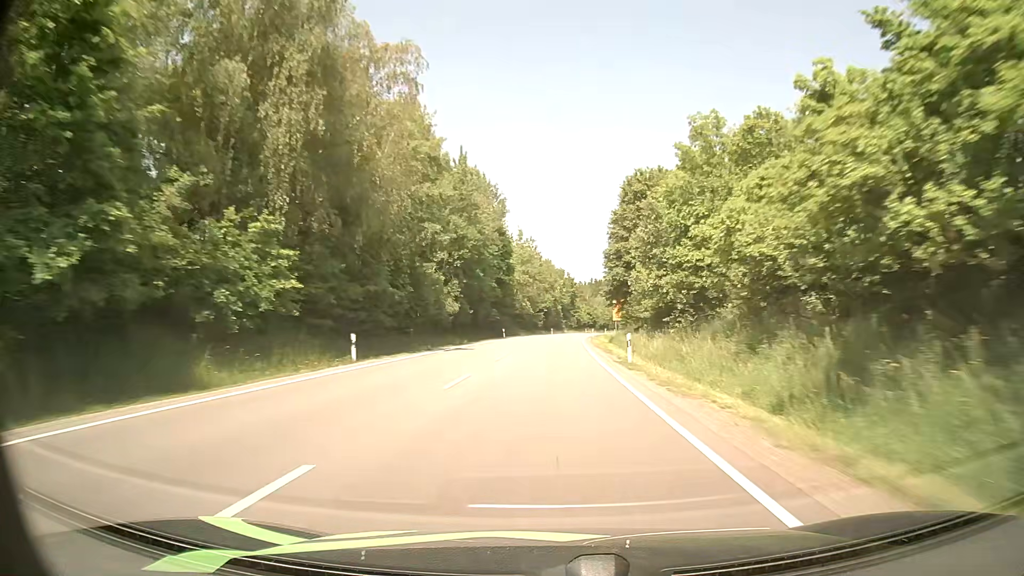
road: primary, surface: asphalt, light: Day
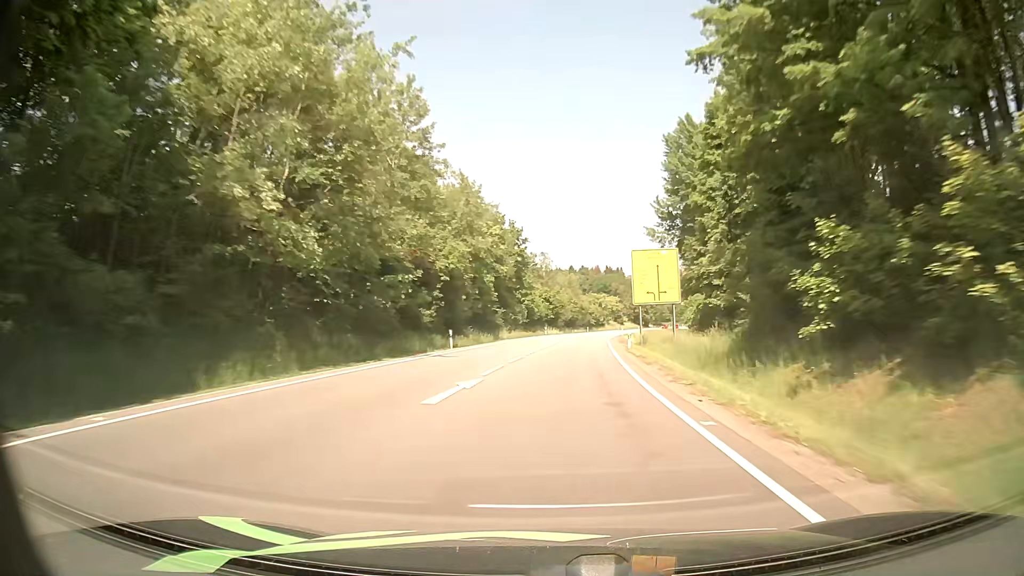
(+3.1, +87.0) m; +4°
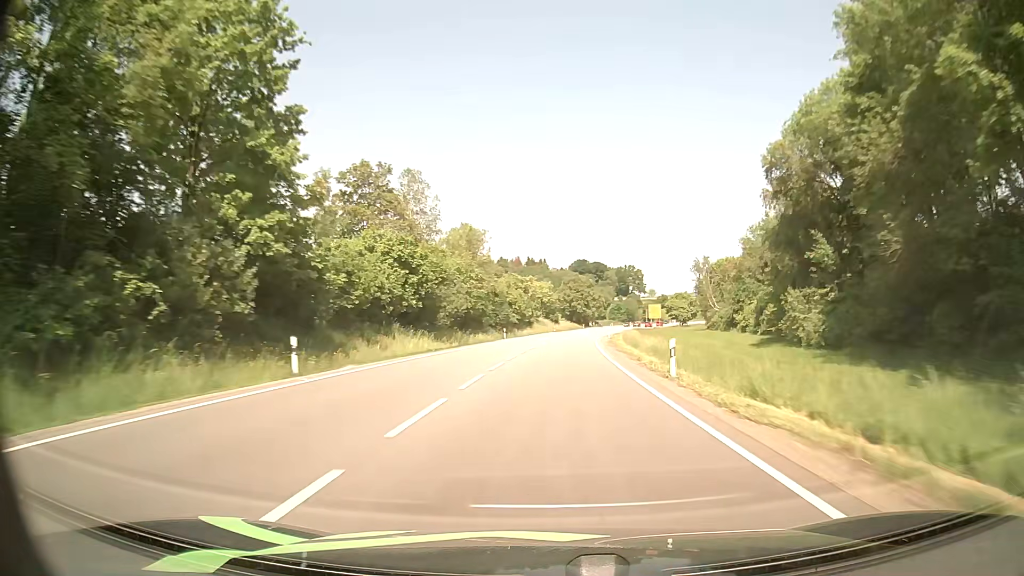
(+4.3, +69.6) m; +7°
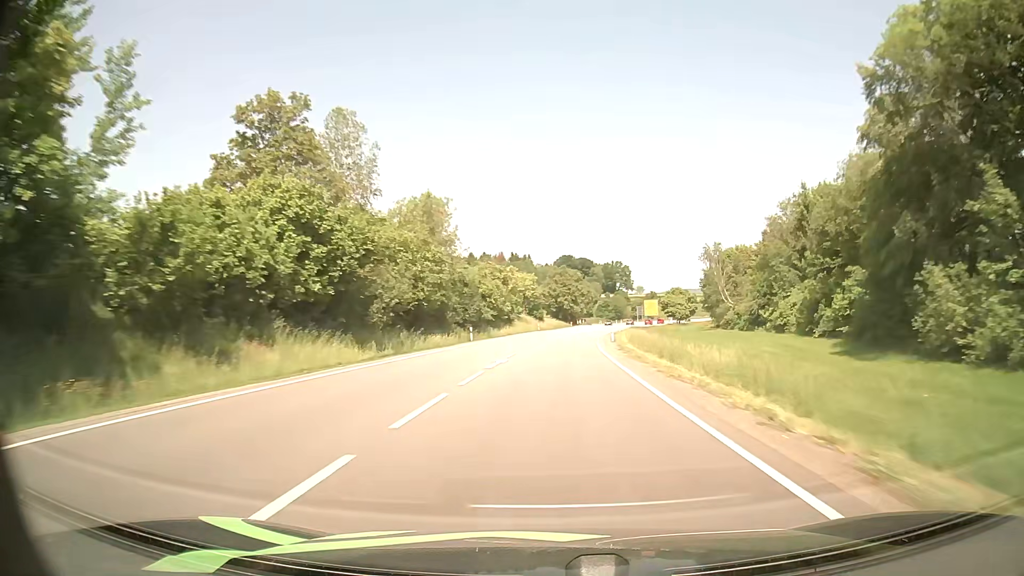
(+0.1, +17.5) m; +1°
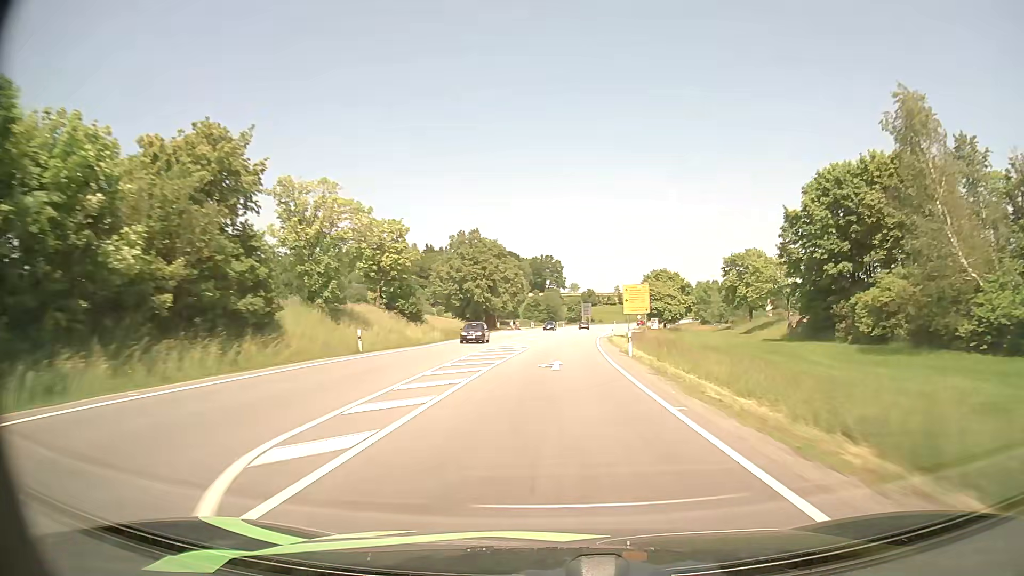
(+3.5, +69.8) m; +6°
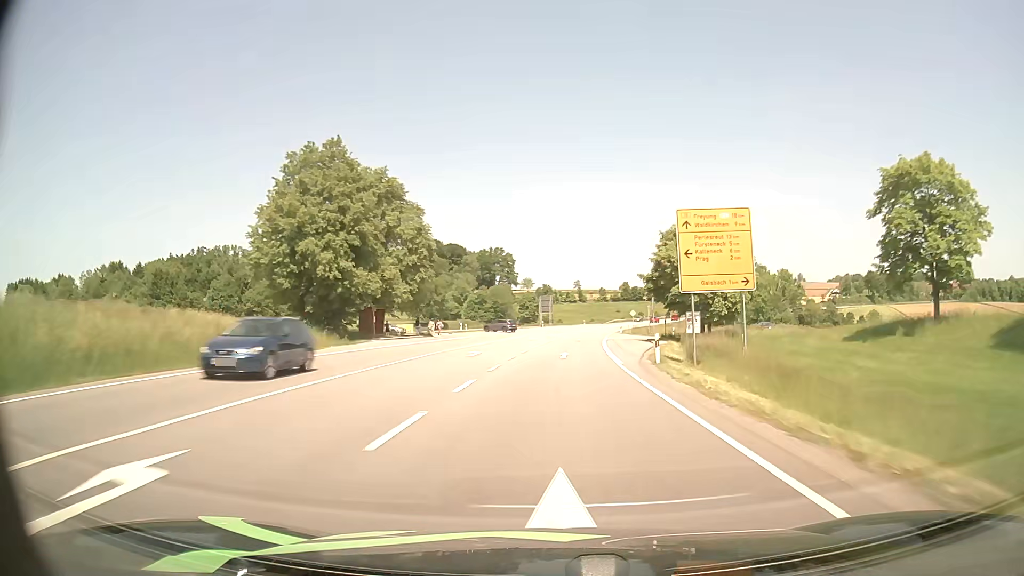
(+1.9, +51.8) m; +4°
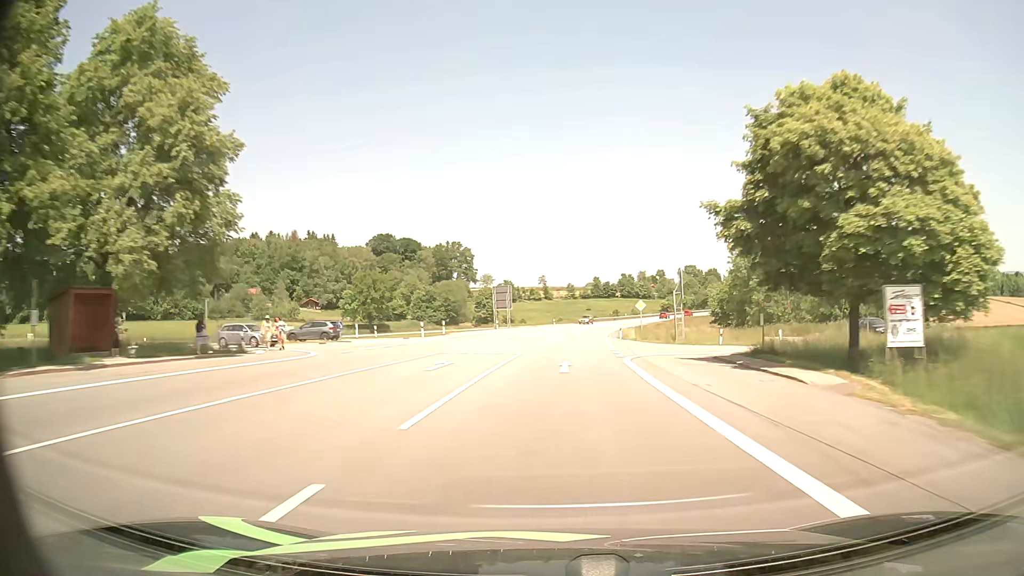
(+0.9, +34.6) m; +3°
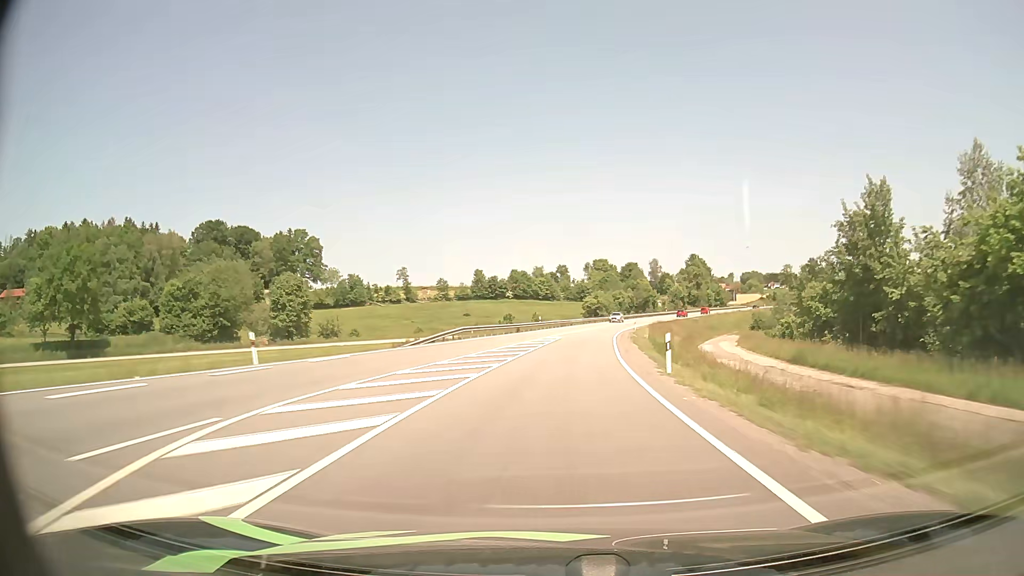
(+6.6, +85.4) m; +10°
(0, +10) (0, +20) (+1, +30) (+2, +40) (+3, +50) (+4, +60) (+6, +70) (+8, +79) (+10, +89) (+13, +99) m
